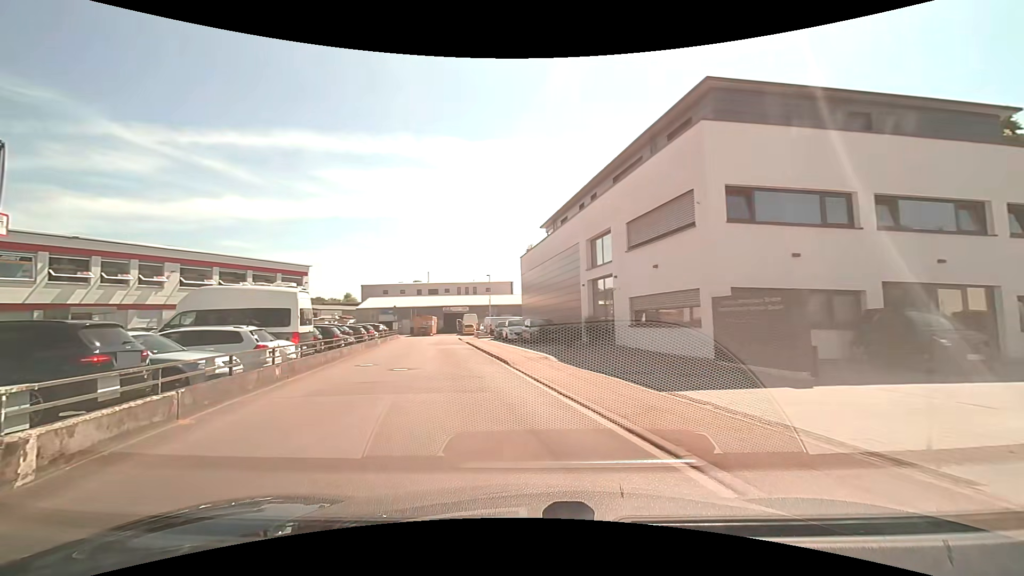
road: unclassified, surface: asphalt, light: Day
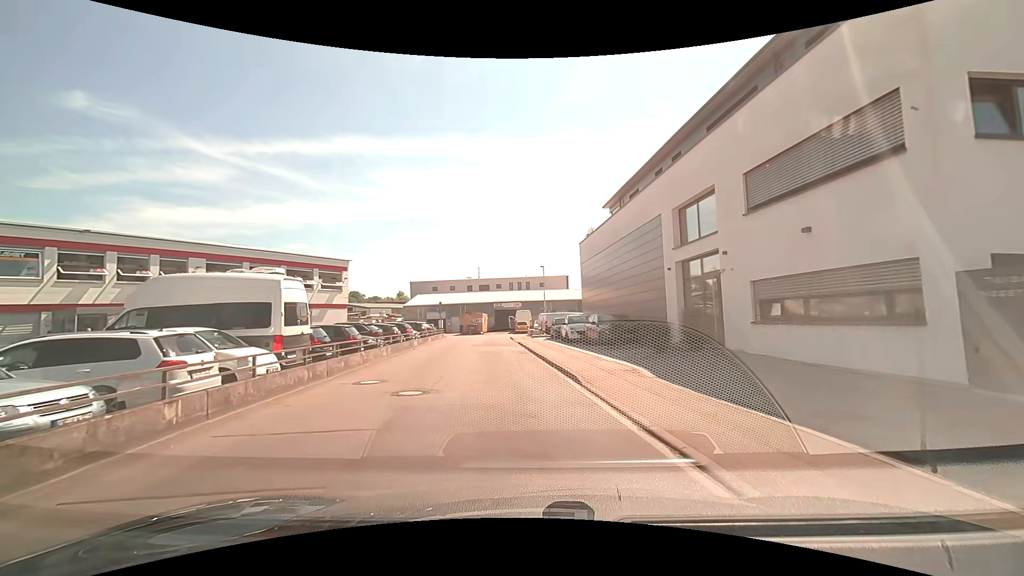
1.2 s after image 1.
(-0.3, +5.9) m; -6°
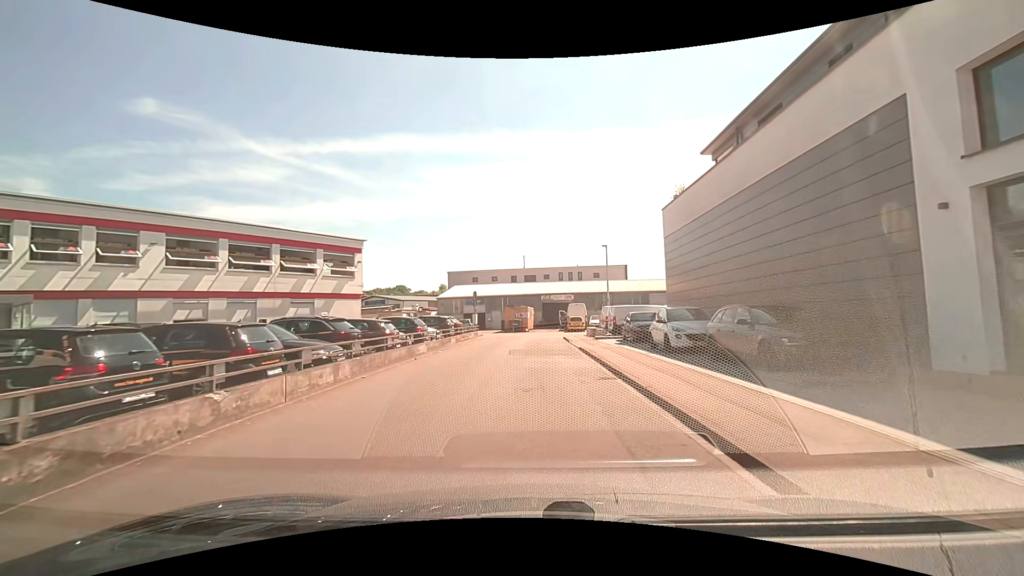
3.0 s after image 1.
(-0.5, +10.4) m; -5°
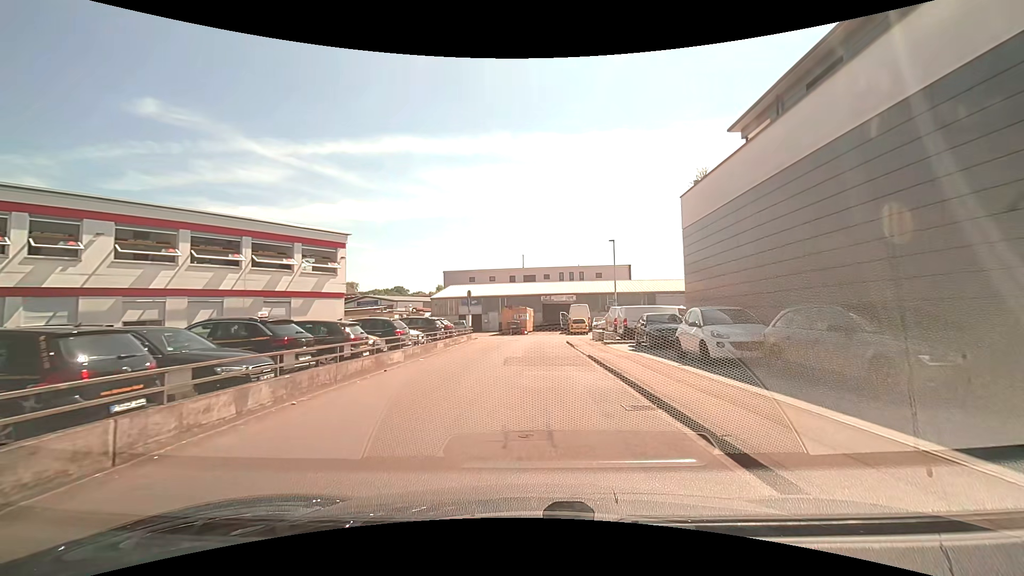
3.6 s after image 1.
(0.0, +3.4) m; 0°
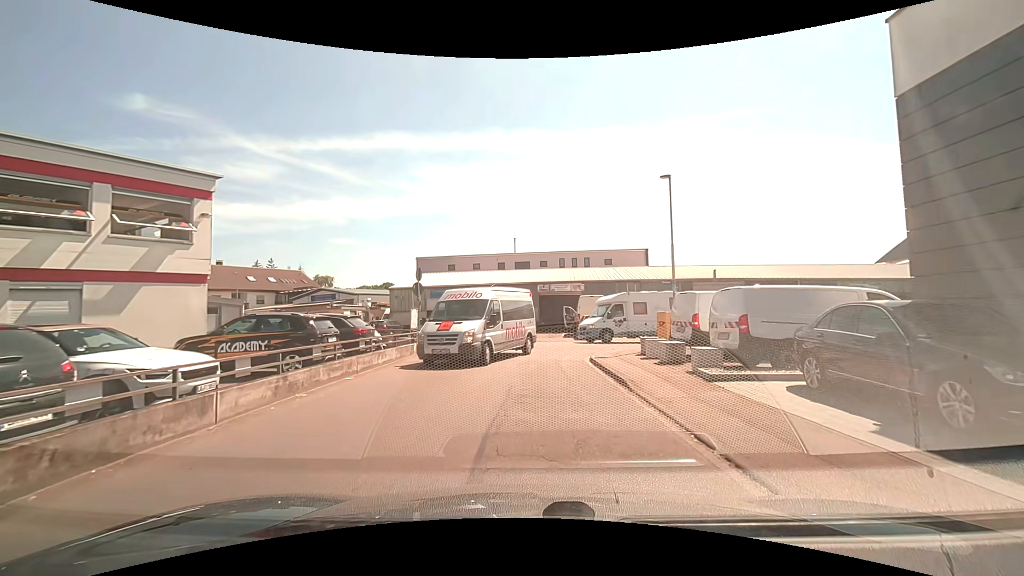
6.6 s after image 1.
(+0.3, +14.5) m; +2°
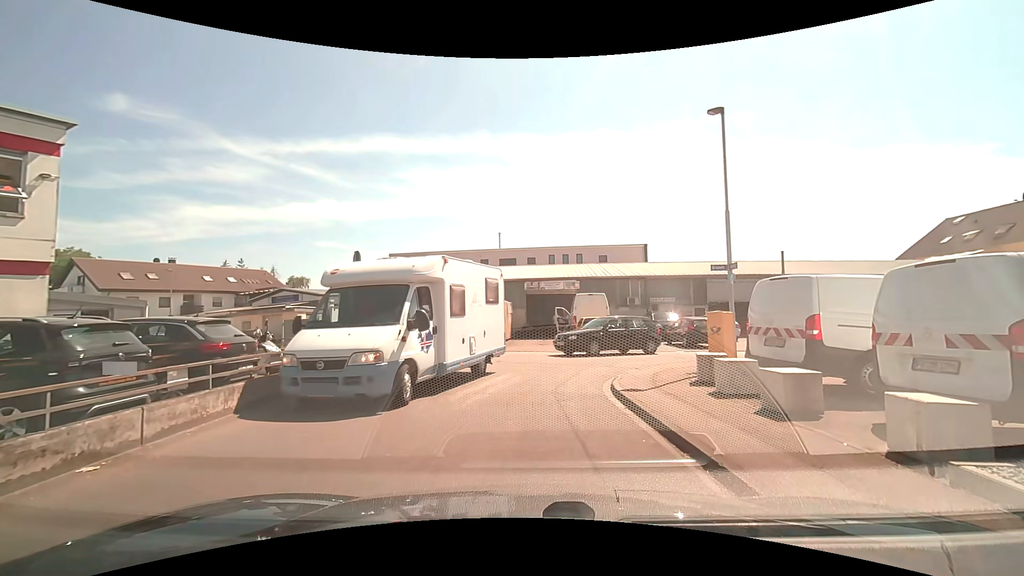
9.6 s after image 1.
(0.0, +6.1) m; +2°
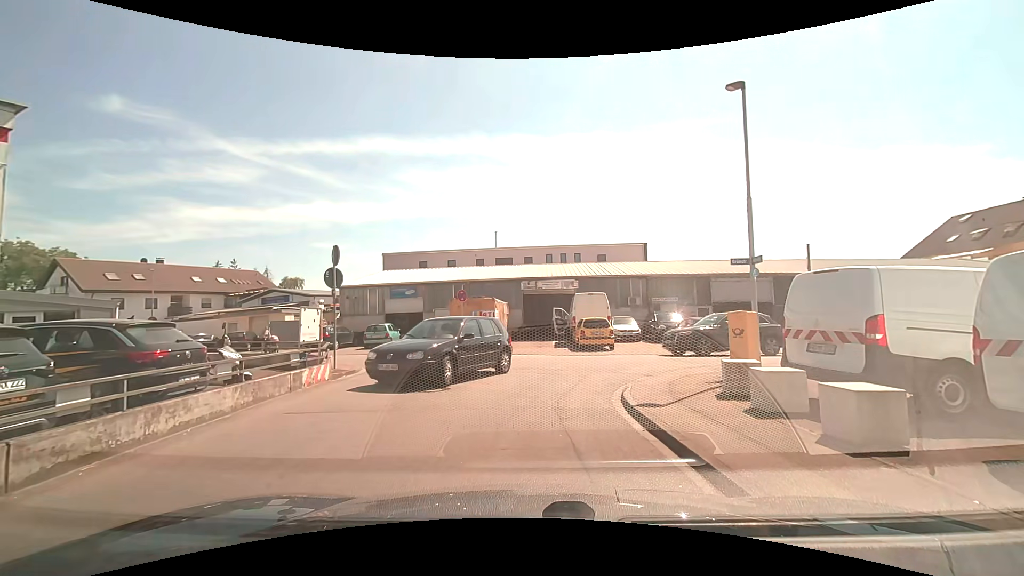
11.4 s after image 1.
(0.0, +1.4) m; 0°
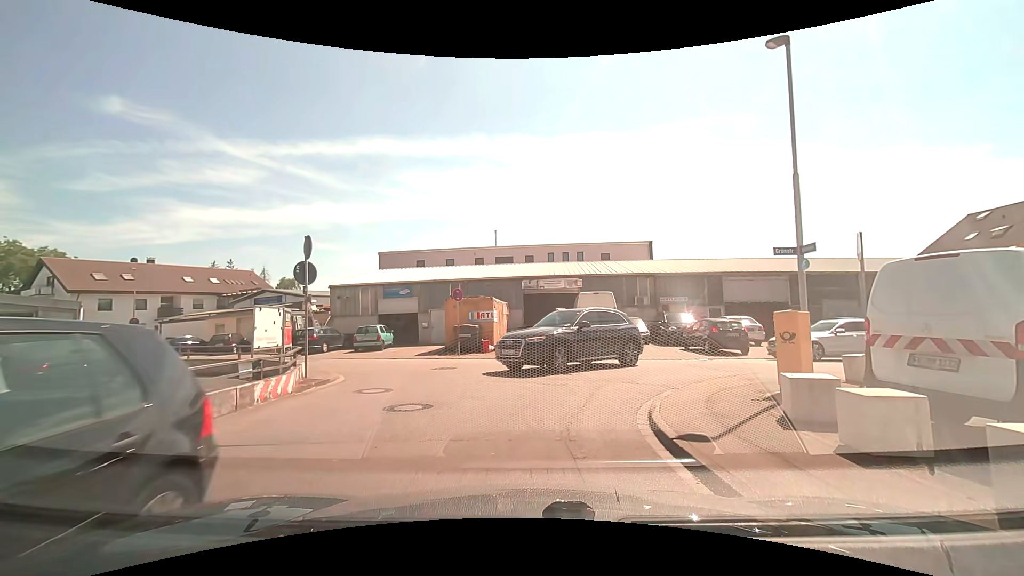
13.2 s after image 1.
(0.0, +1.9) m; 0°
